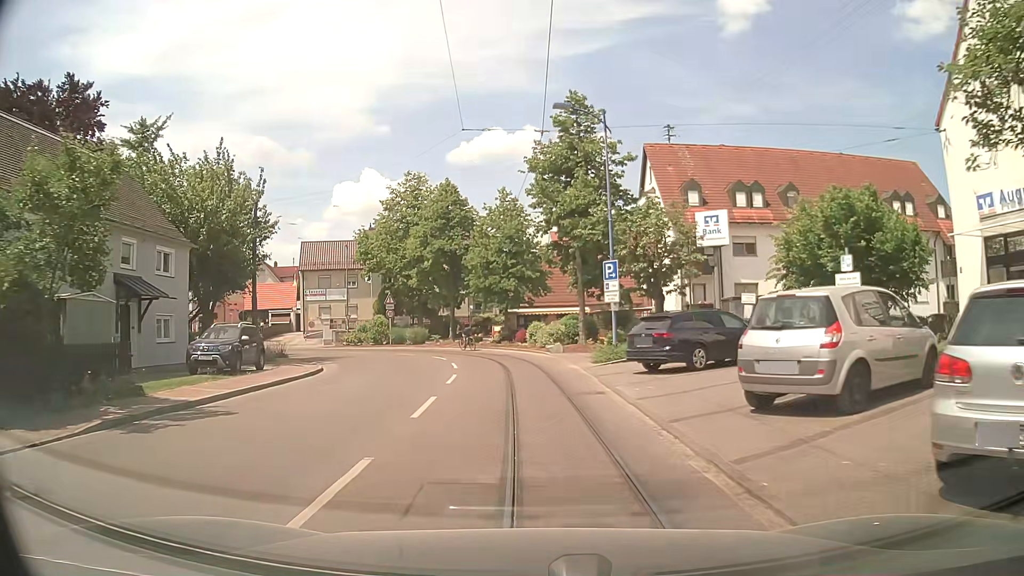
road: tertiary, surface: asphalt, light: Day
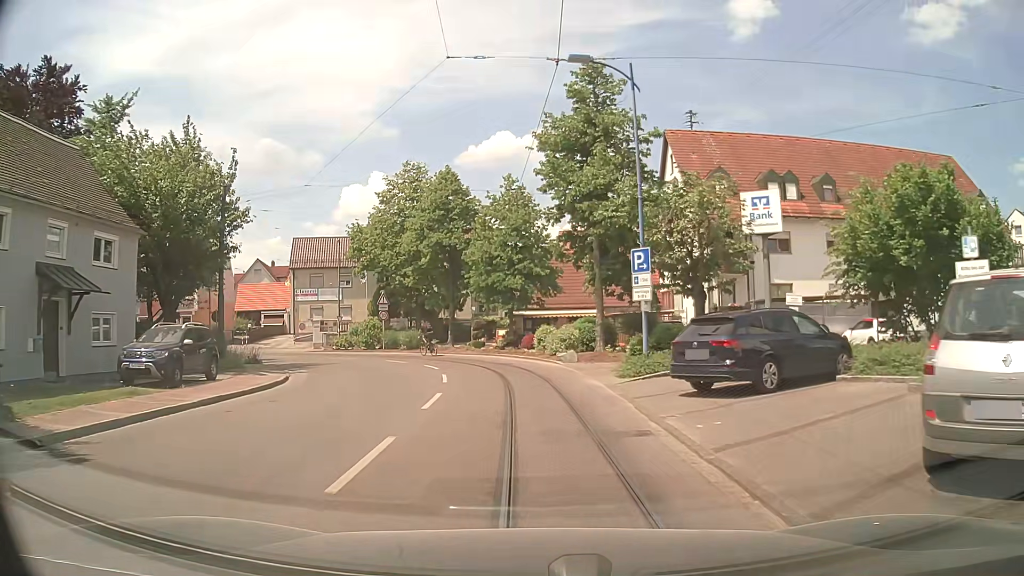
(0.0, +4.5) m; 0°
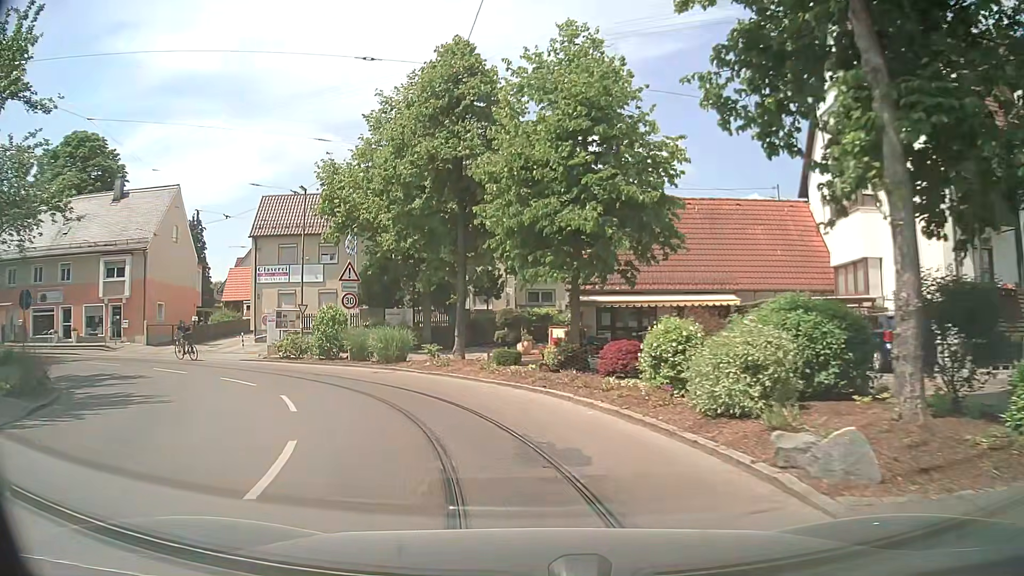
(-0.5, +18.4) m; -6°
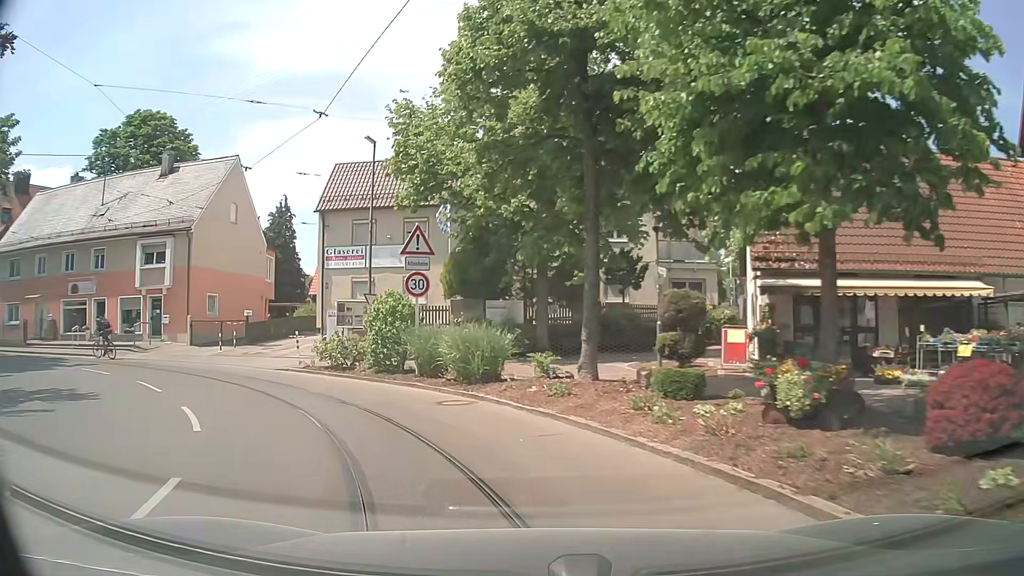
(-0.6, +8.3) m; -10°
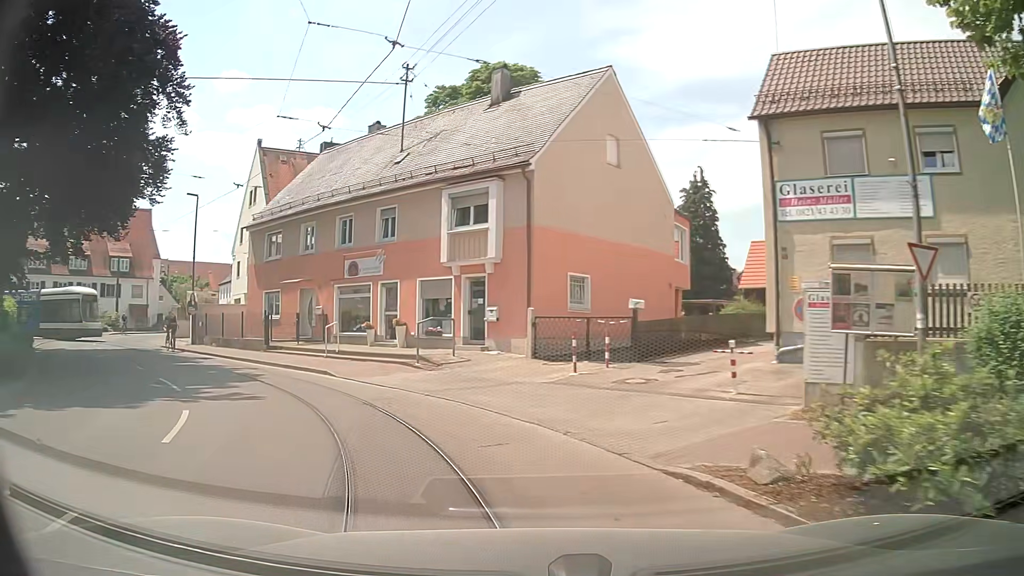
(-4.2, +13.8) m; -35°
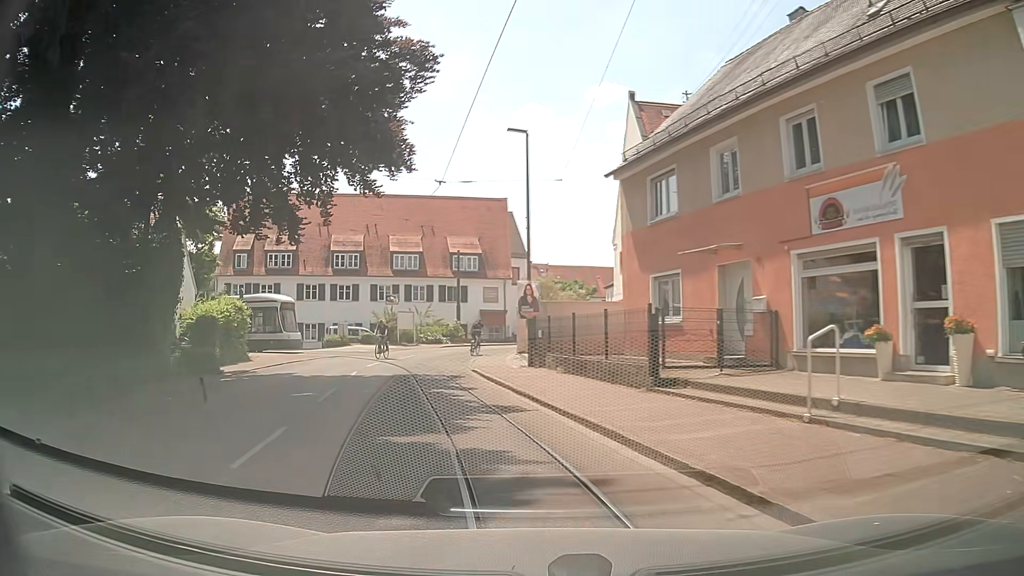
(-4.4, +13.3) m; -35°
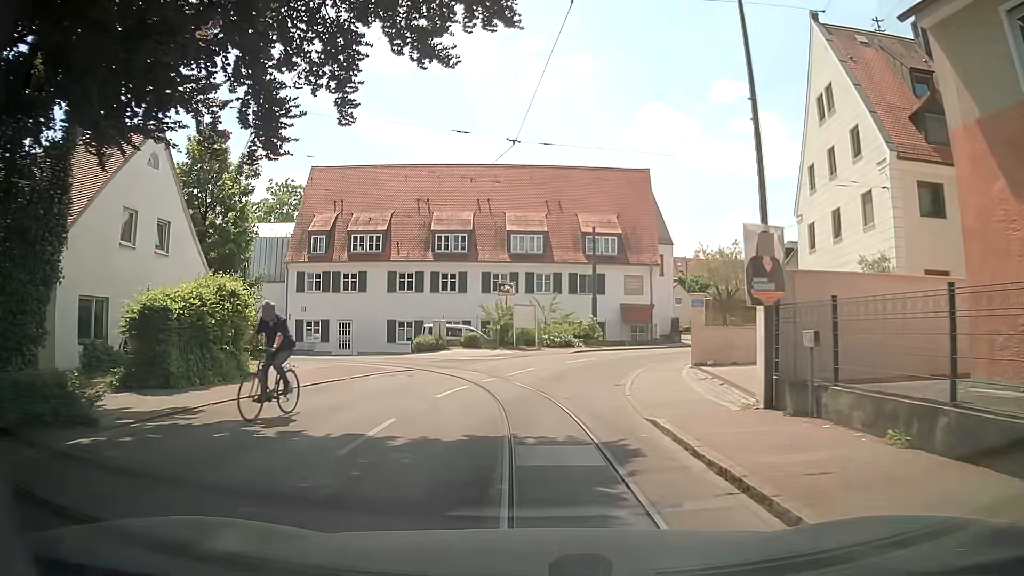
(-1.3, +11.5) m; -9°
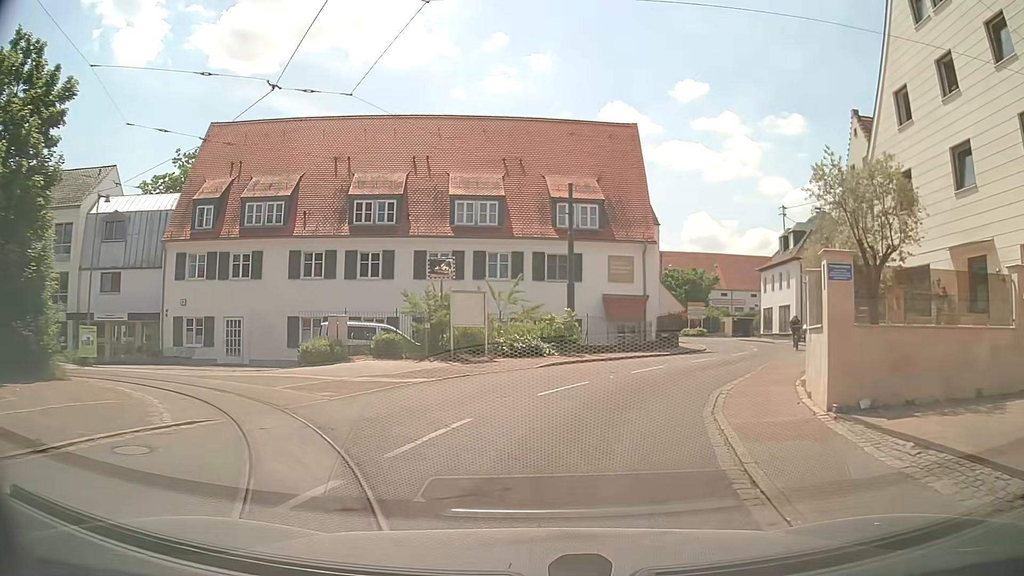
(-0.1, +12.1) m; +2°
(+1, +10) (+4, +19) (+9, +28) (+14, +37) (+16, +47) (+15, +57) (+13, +66) (+8, +75) (+4, +84) (+1, +94) m
